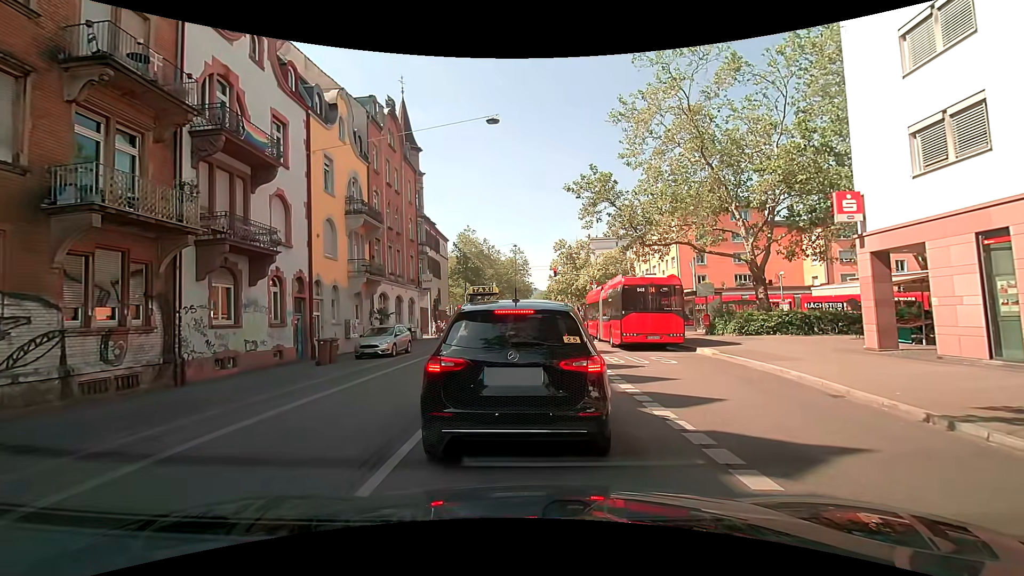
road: secondary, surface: asphalt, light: Day
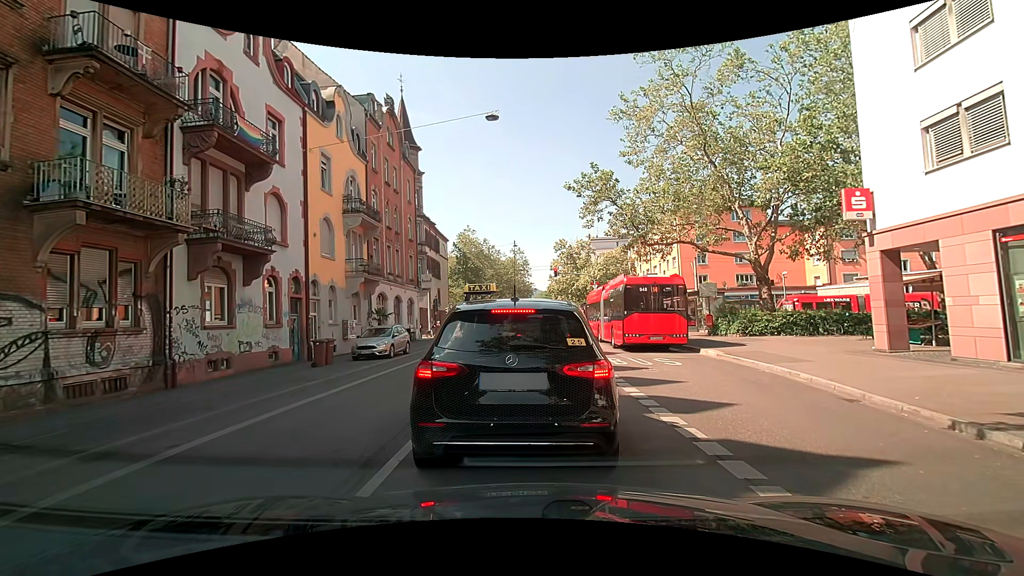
(0.0, +0.4) m; 0°
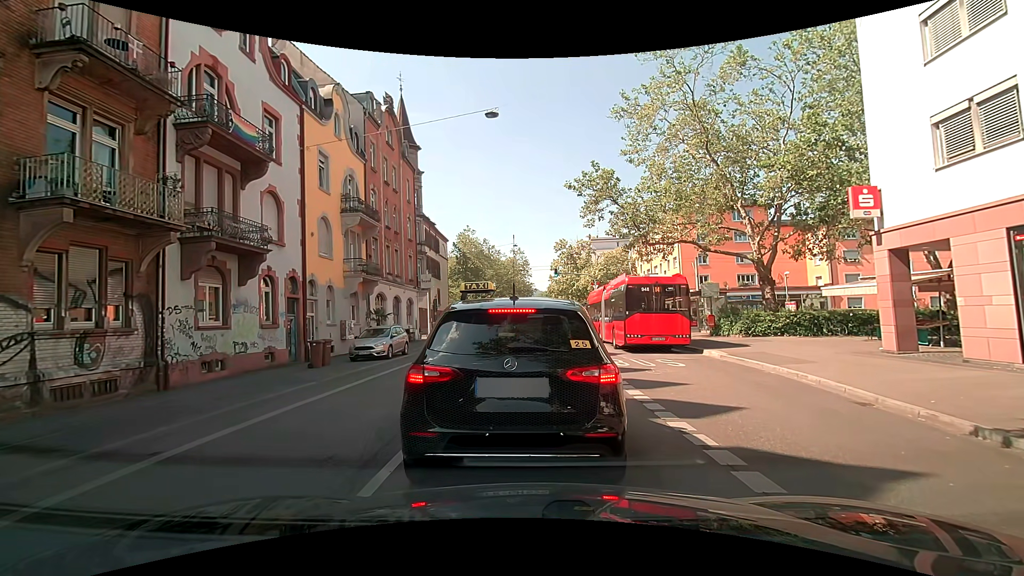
(0.0, +0.3) m; 0°
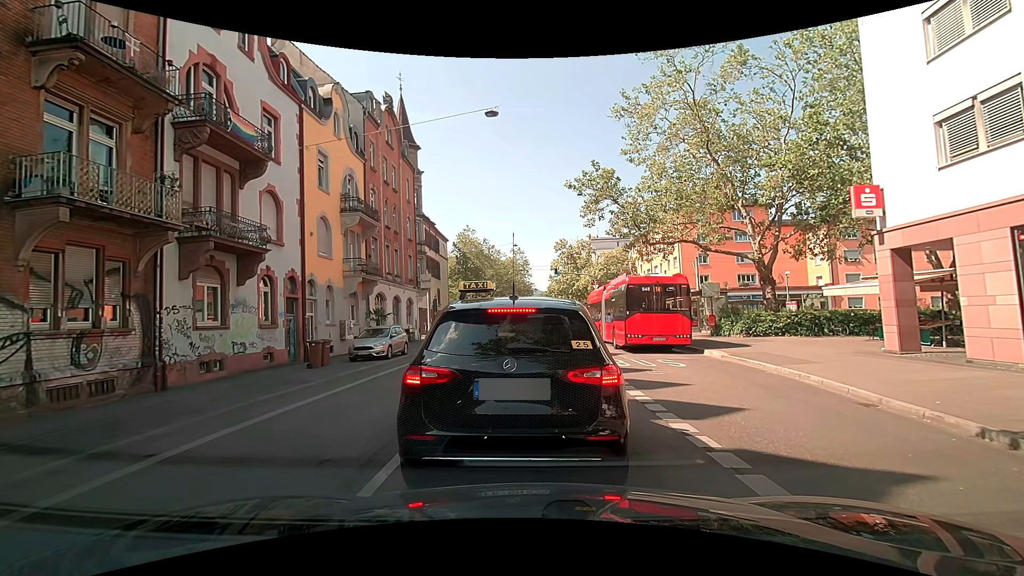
(0.0, +0.1) m; 0°
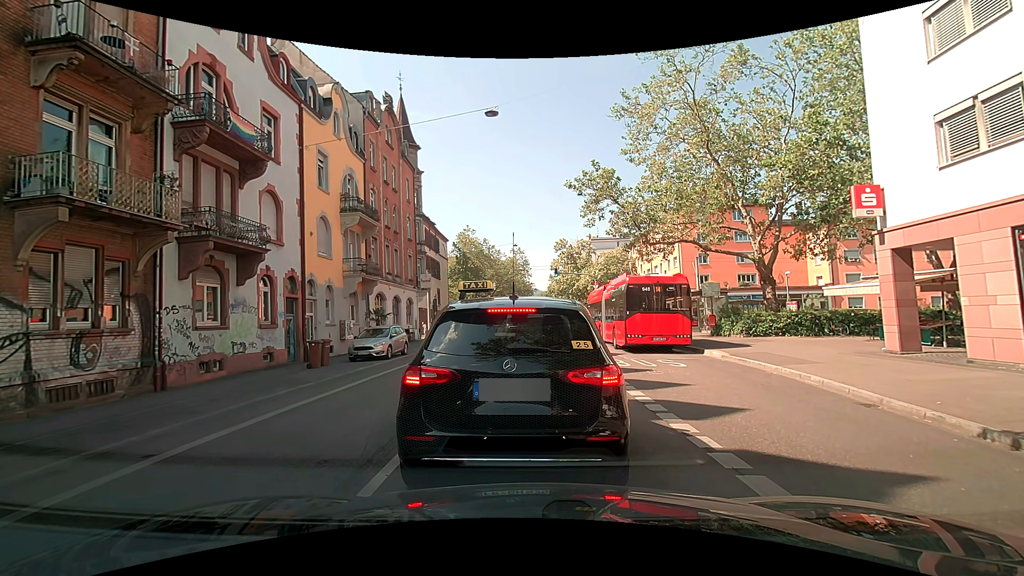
(0.0, +0.1) m; 0°
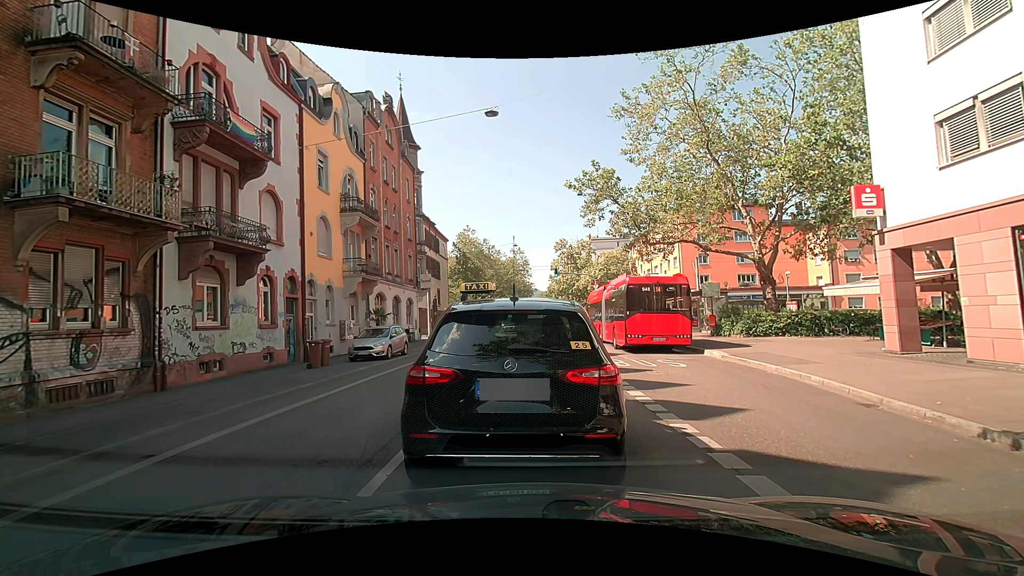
(0.0, 0.0) m; 0°
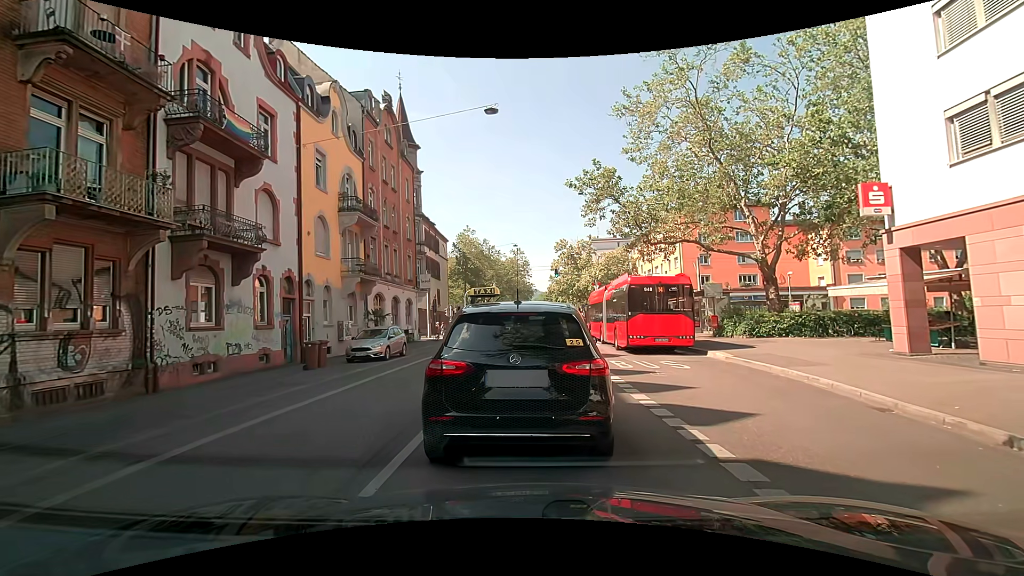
(0.0, +0.3) m; 0°
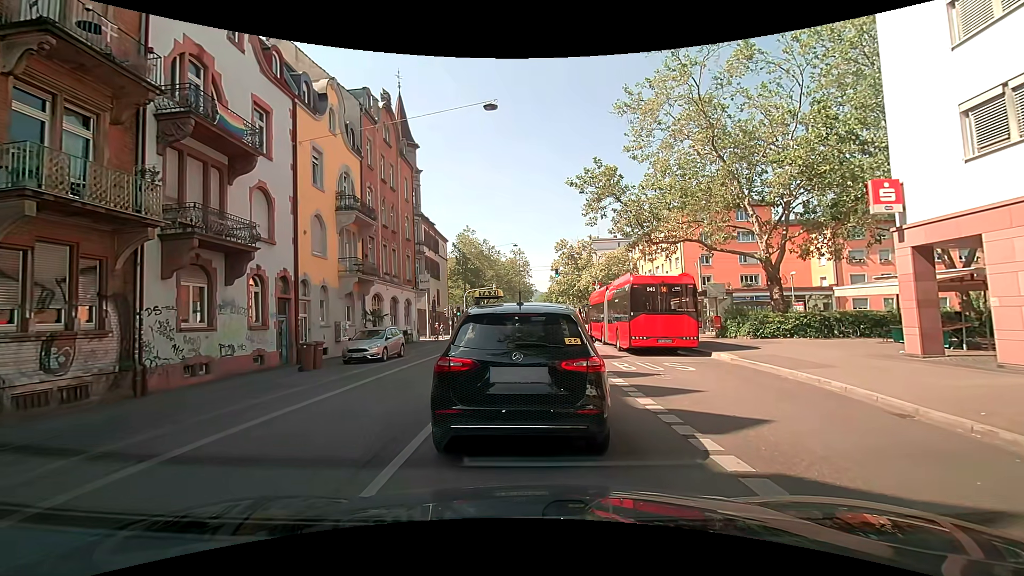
(0.0, +0.5) m; 0°
